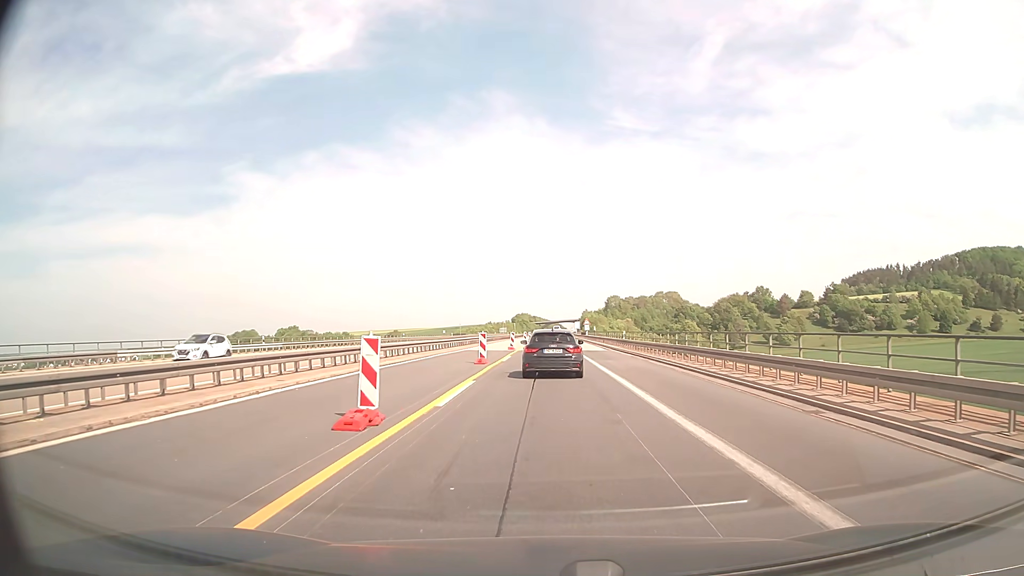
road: motorway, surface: concrete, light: Day
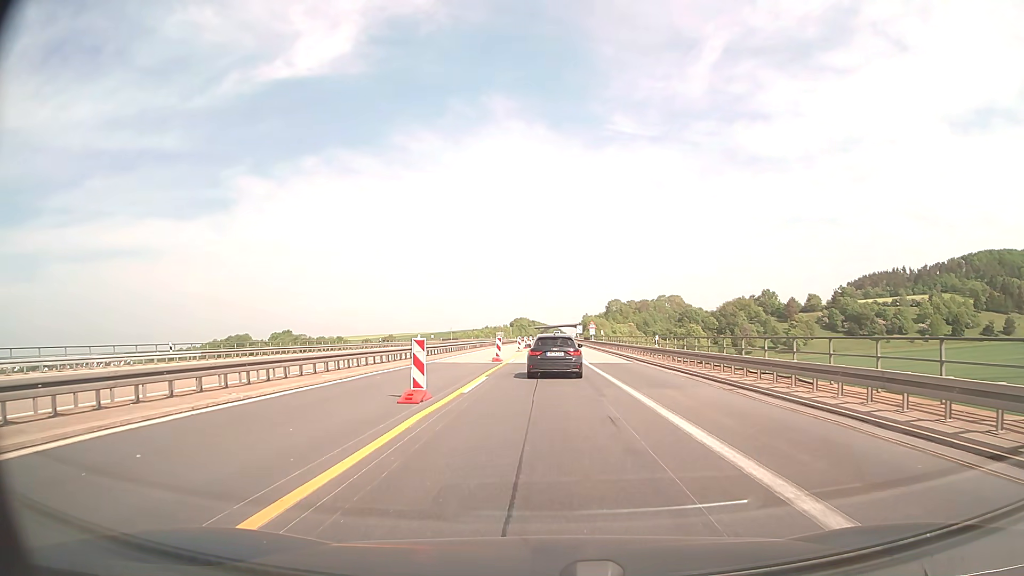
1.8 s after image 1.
(-0.1, +14.5) m; 0°
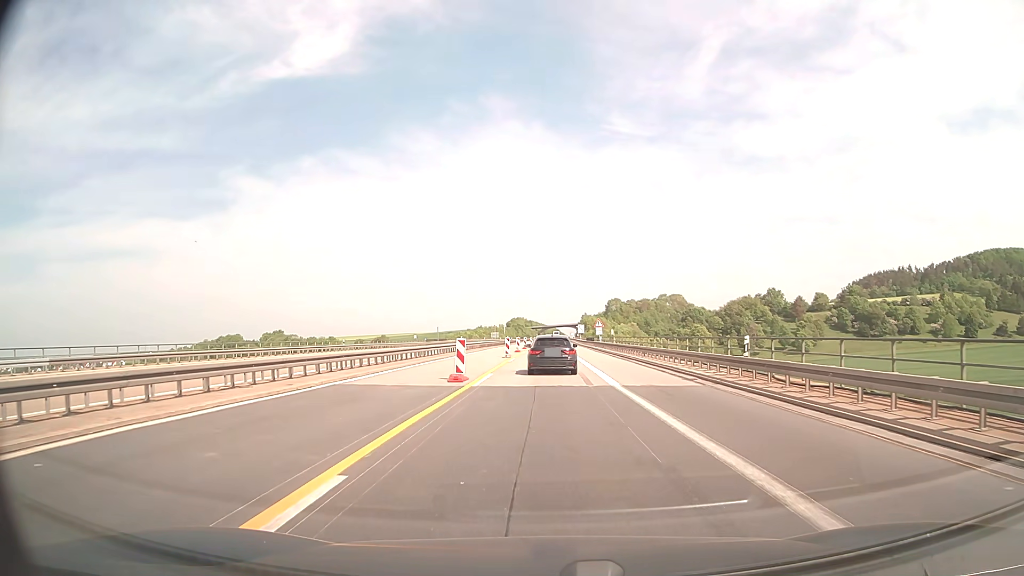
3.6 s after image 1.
(0.0, +15.8) m; 0°
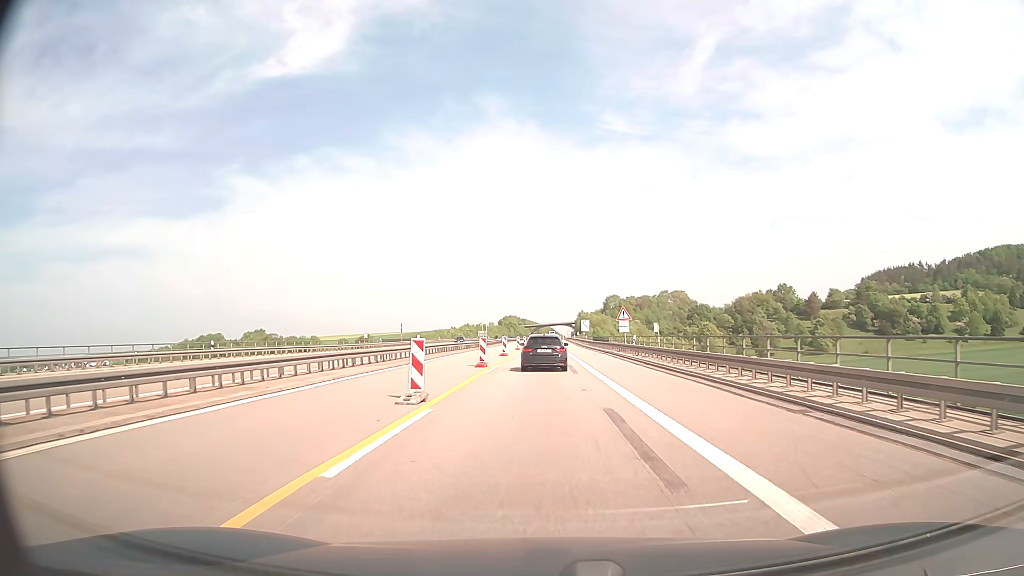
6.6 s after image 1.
(+0.1, +30.0) m; 0°
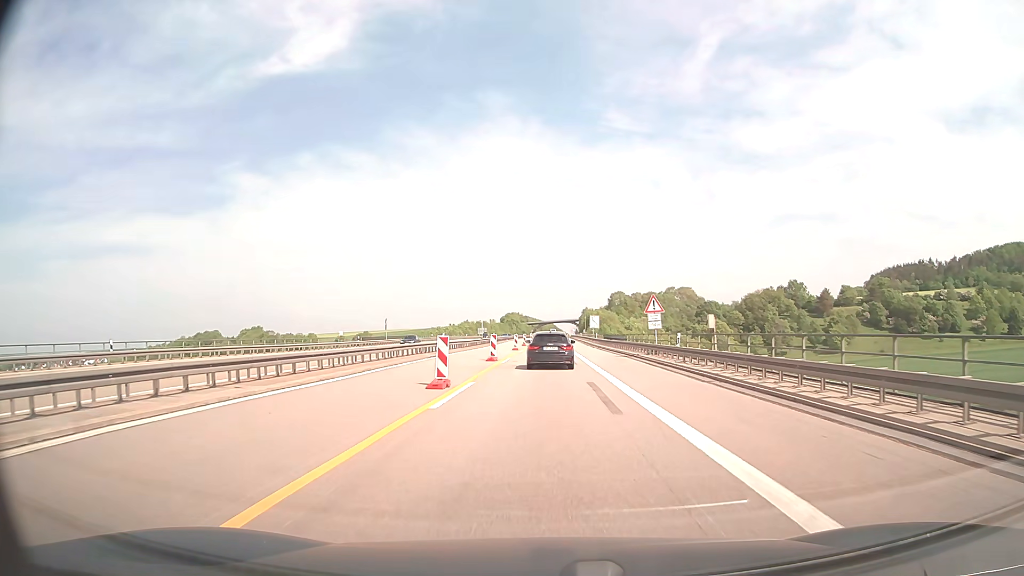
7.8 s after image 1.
(-0.1, +12.6) m; 0°
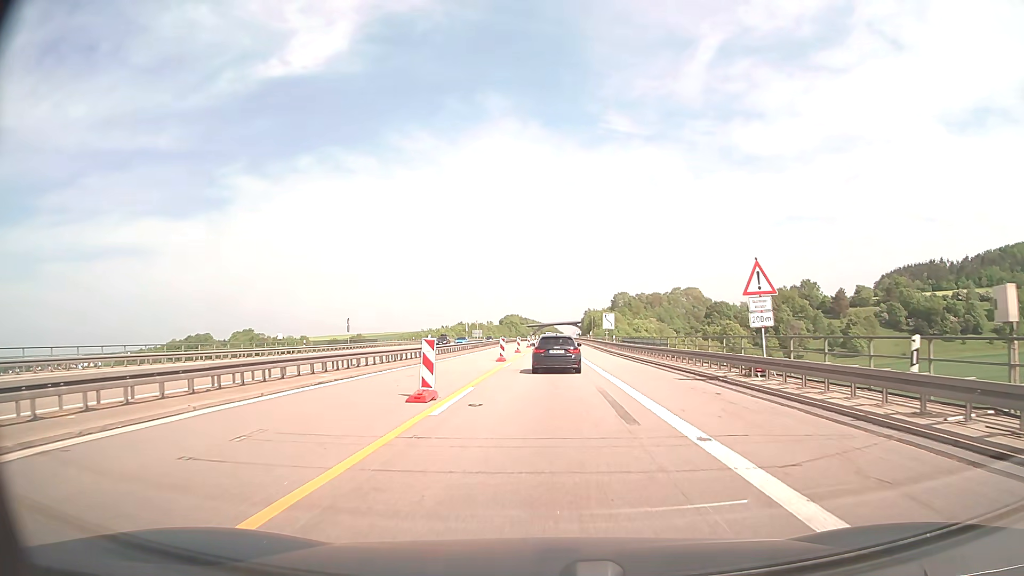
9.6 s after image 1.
(0.0, +18.6) m; 0°
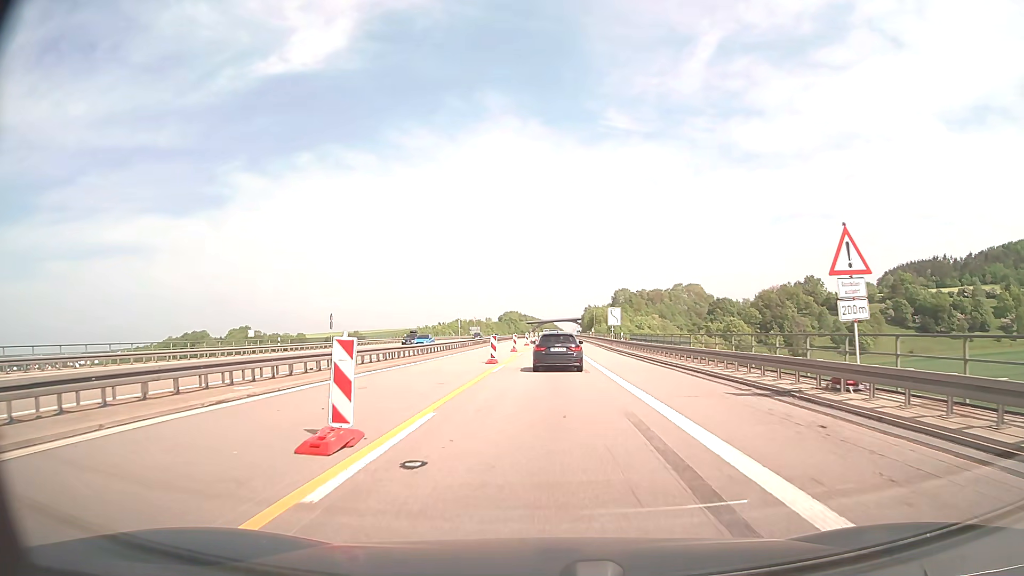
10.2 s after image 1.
(0.0, +6.1) m; 0°
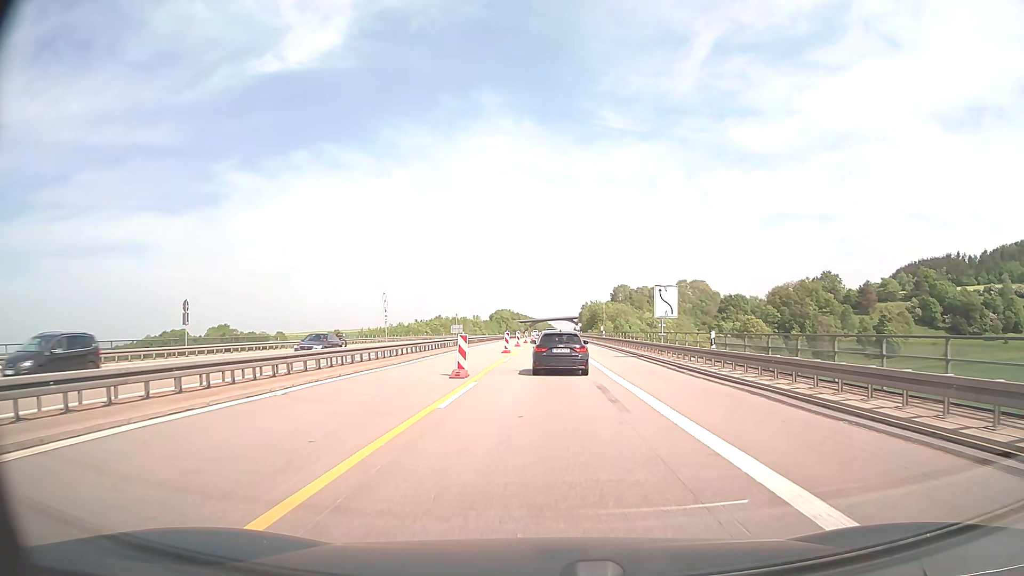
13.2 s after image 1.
(+0.1, +29.1) m; +1°
(0, +10) (0, +20) (0, +30) (0, +40) (0, +50) (0, +60) (0, +70) (0, +80) (+1, +90) (+1, +100) m
